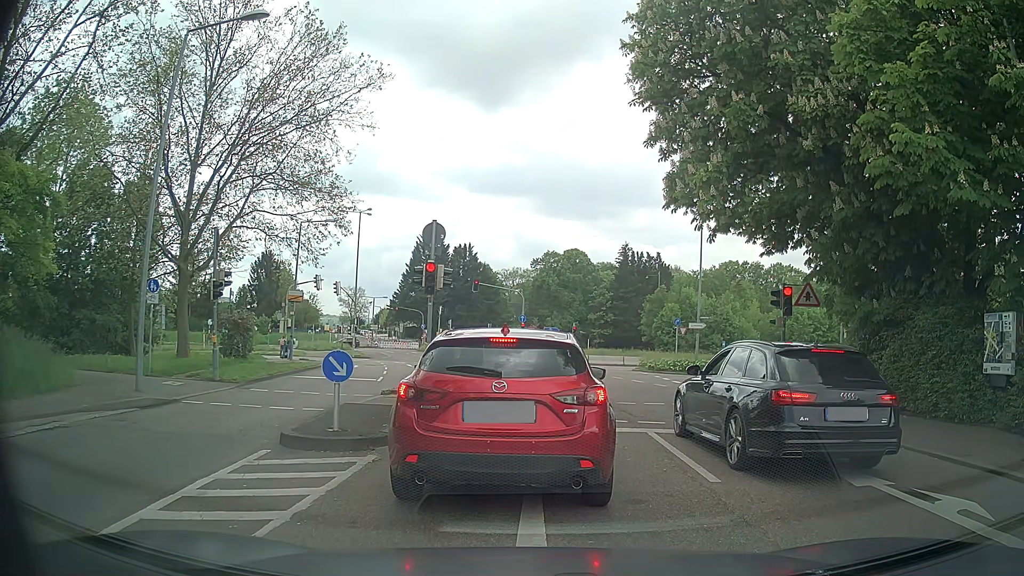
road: tertiary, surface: asphalt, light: Day
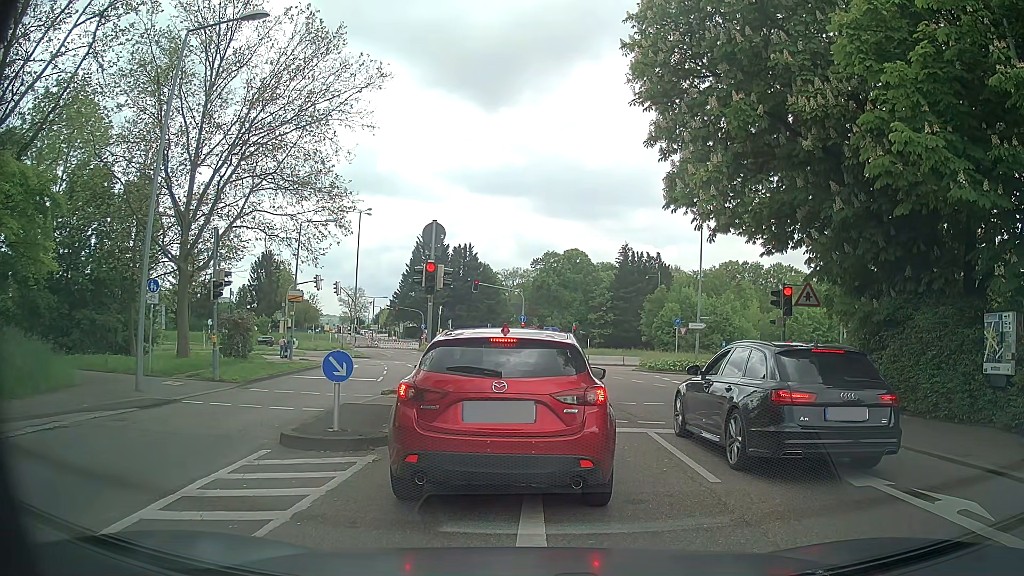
(0.0, 0.0) m; 0°
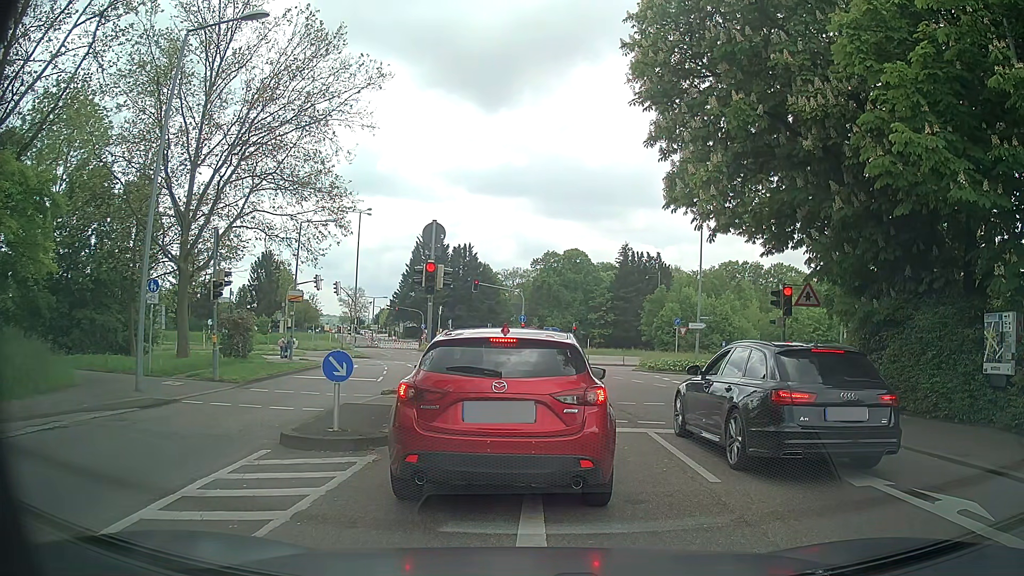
(0.0, 0.0) m; 0°
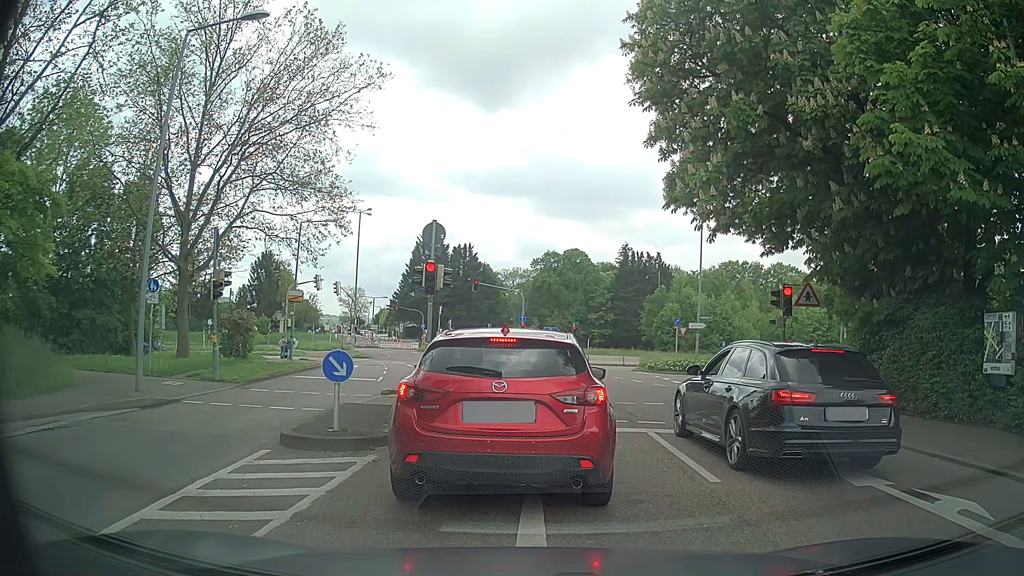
(0.0, 0.0) m; 0°
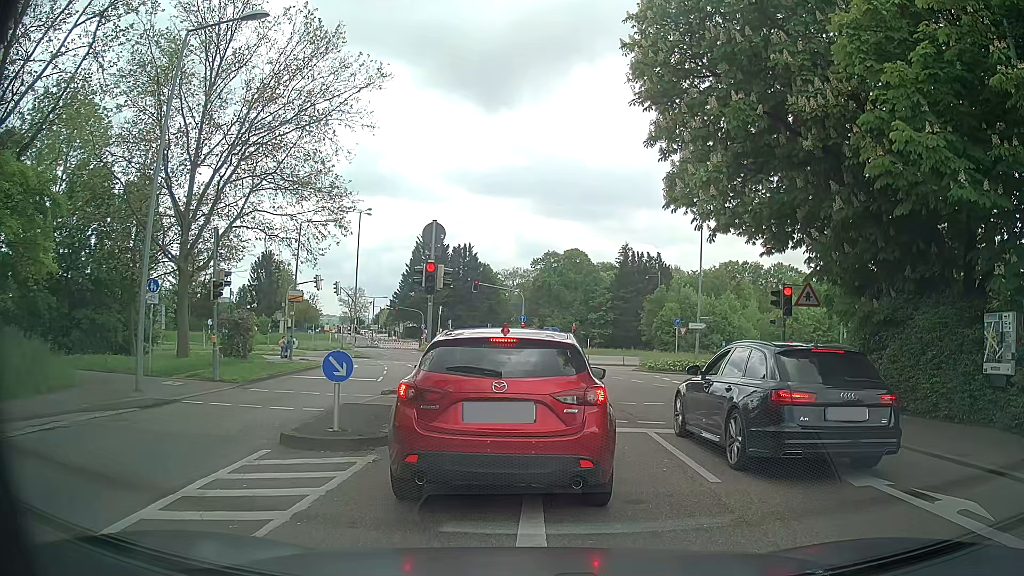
(0.0, 0.0) m; 0°
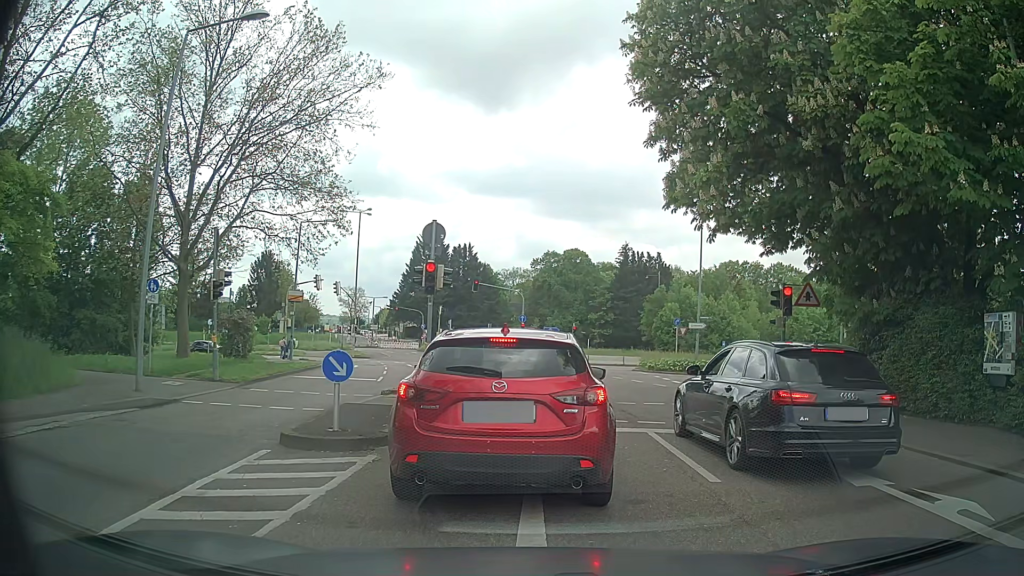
(0.0, 0.0) m; 0°
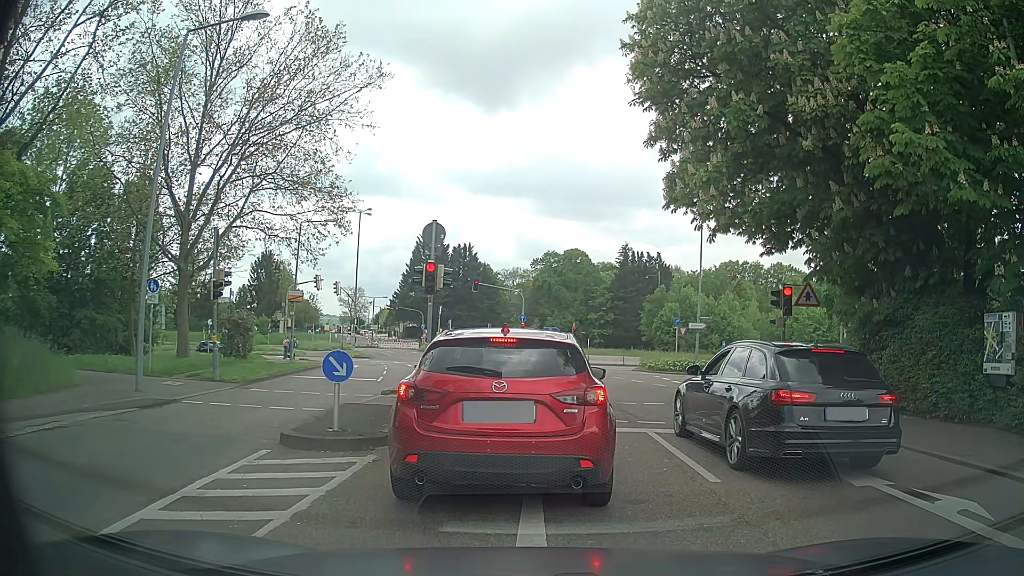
(0.0, 0.0) m; 0°
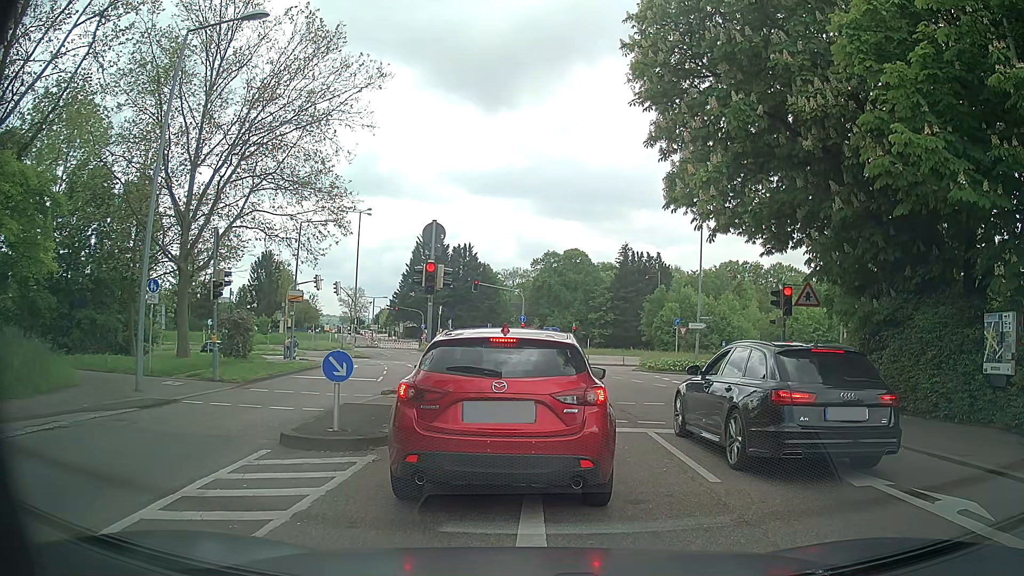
(0.0, 0.0) m; 0°
